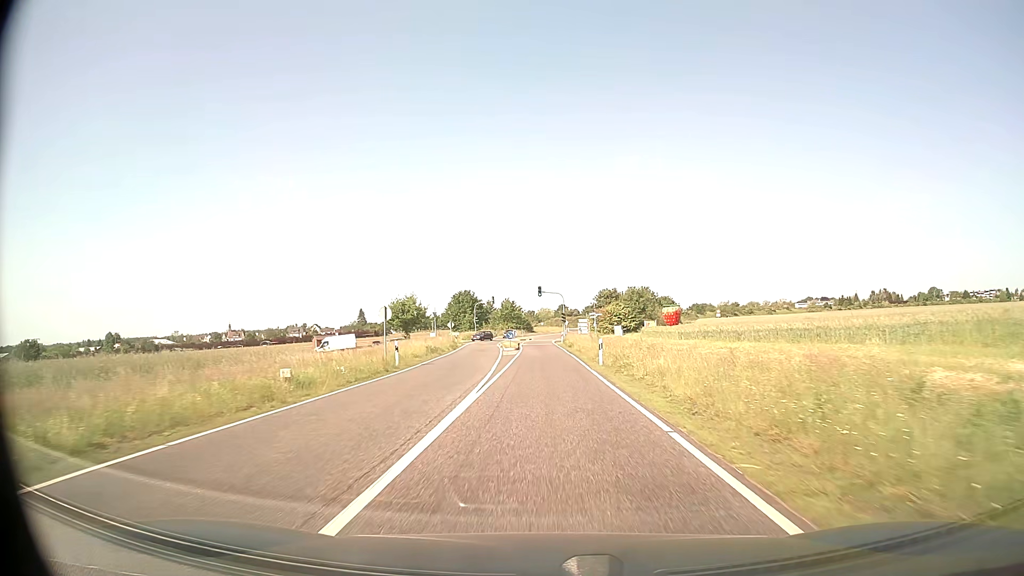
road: secondary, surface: asphalt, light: Day
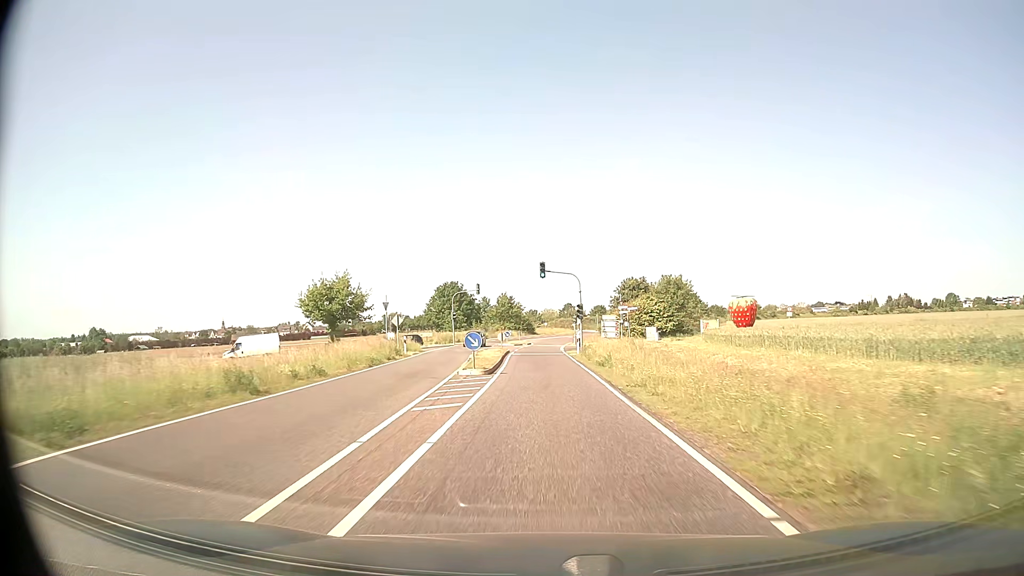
(-0.1, +28.4) m; 0°
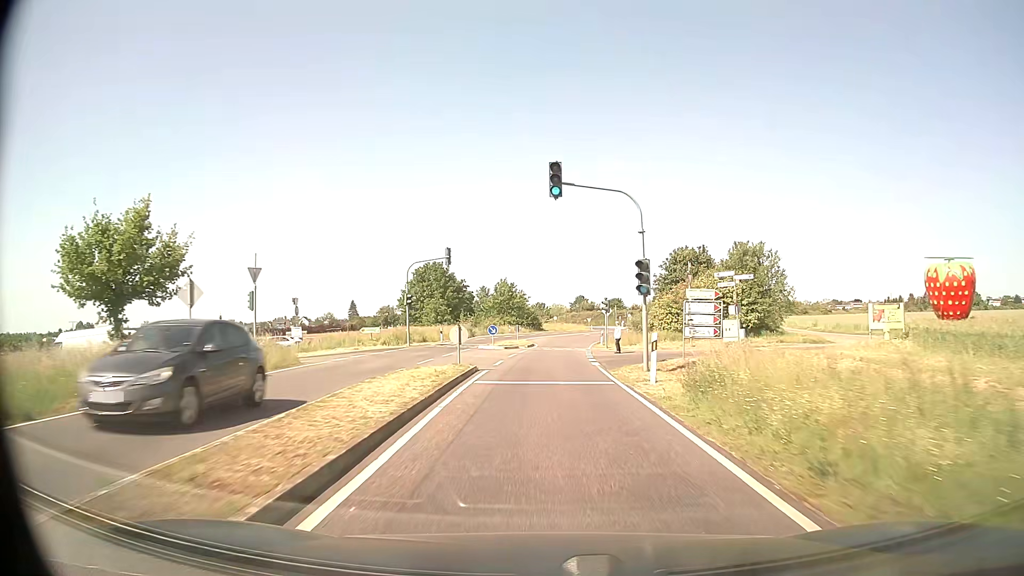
(-0.2, +28.4) m; -1°
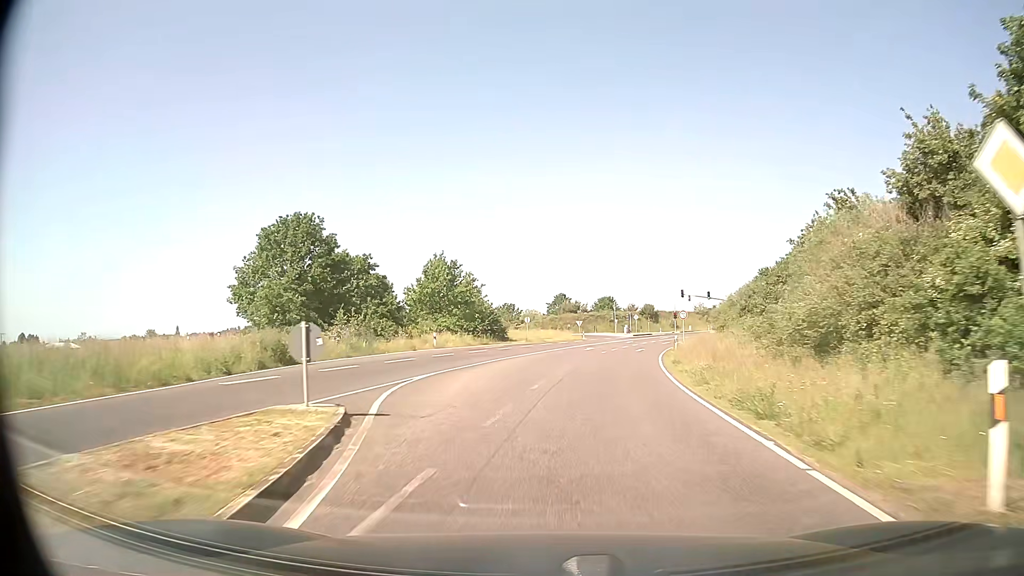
(+0.7, +47.3) m; +2°
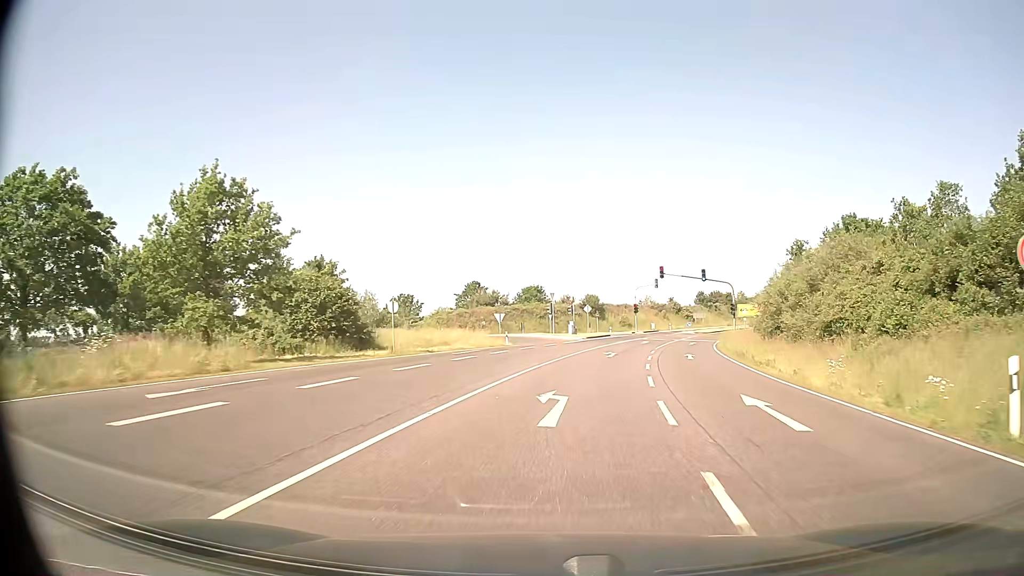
(+1.3, +36.9) m; +7°
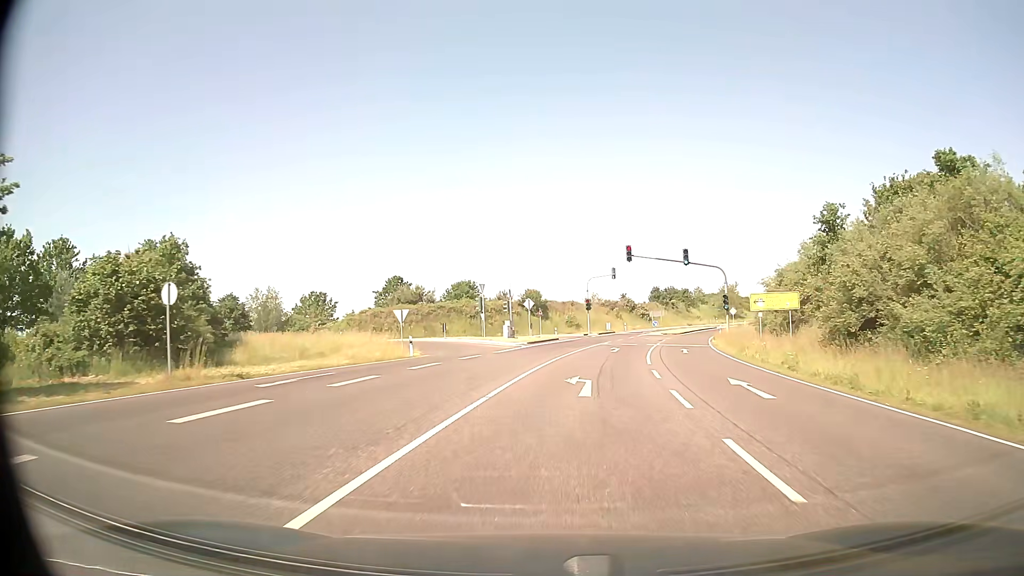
(+0.8, +16.6) m; +5°
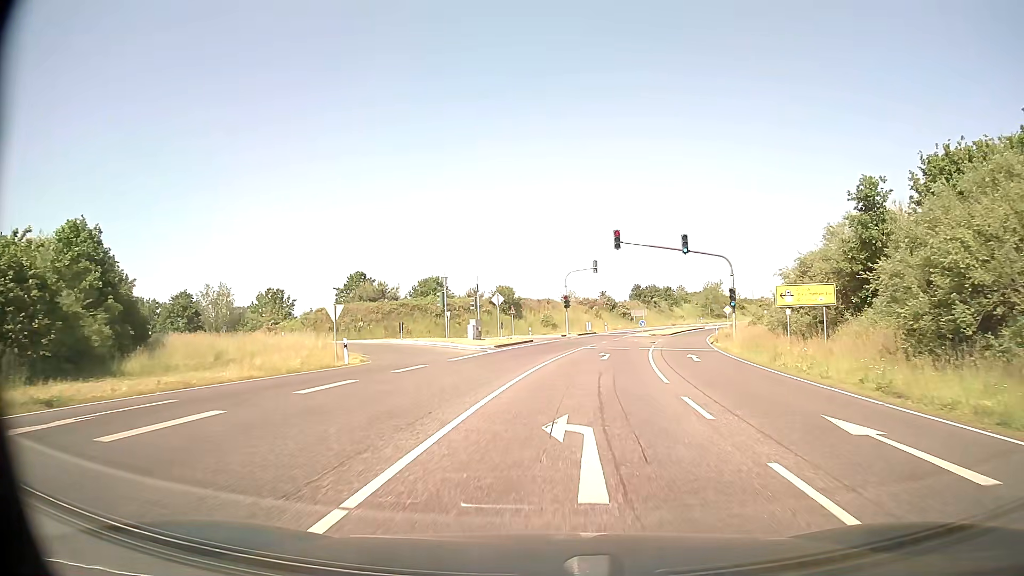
(+0.1, +7.6) m; +2°
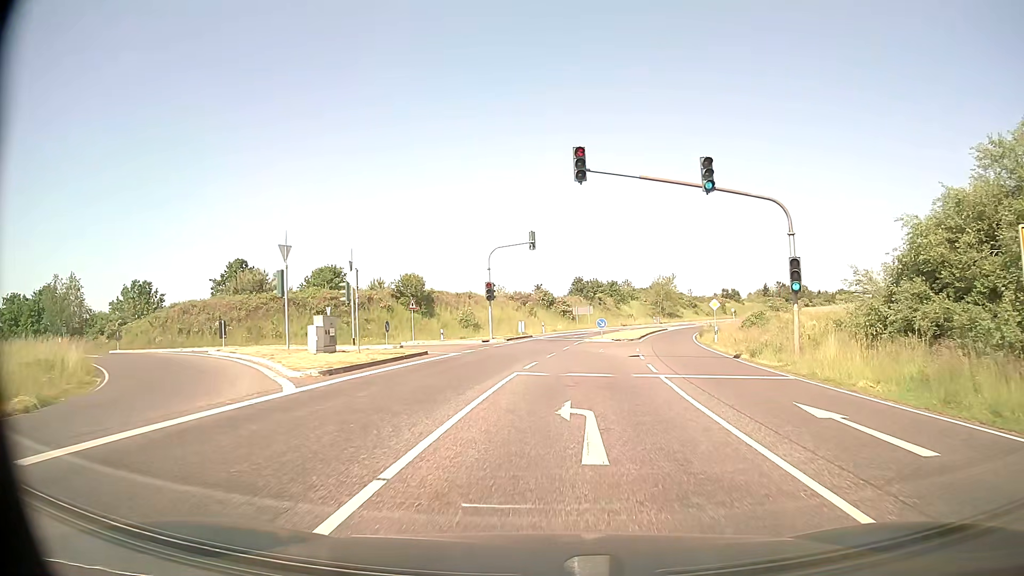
(+0.8, +18.7) m; +6°
(0, +10) (+1, +20) (0, +30) (-7, +37) (-16, +41) (-26, +41) (-36, +43) (-45, +45) (-55, +49) (-64, +53) m
